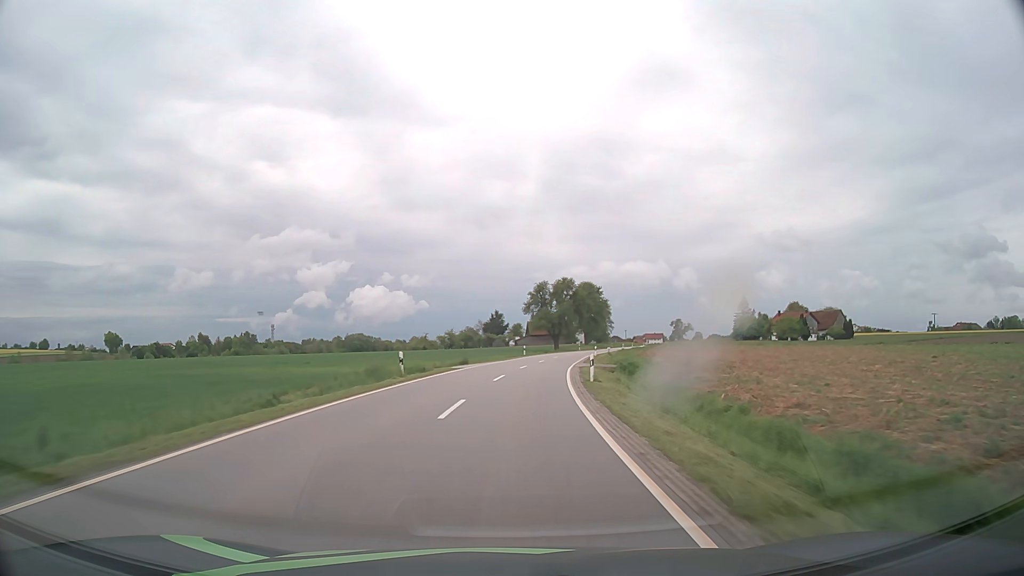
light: Day
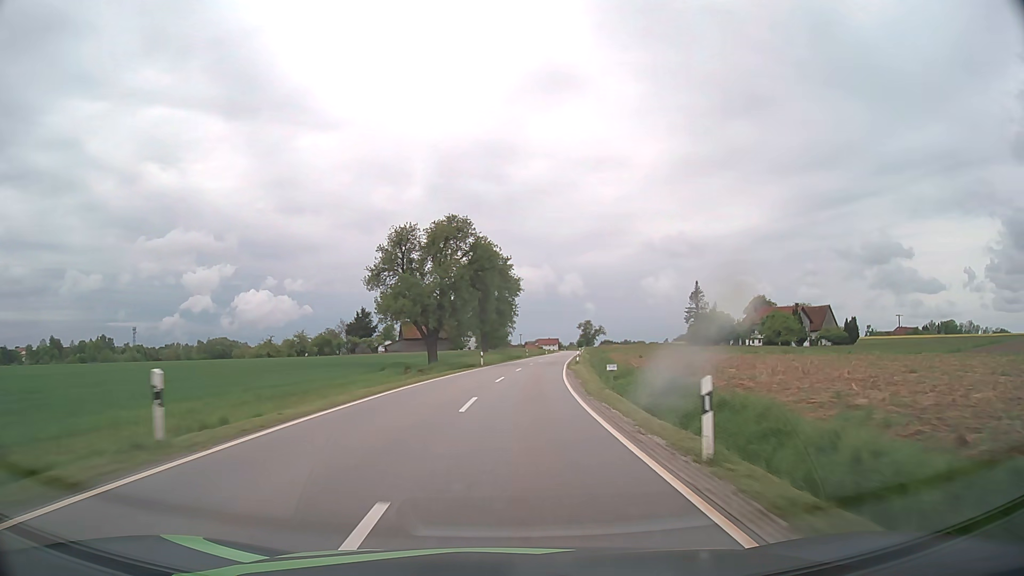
(+4.8, +58.5) m; +10°
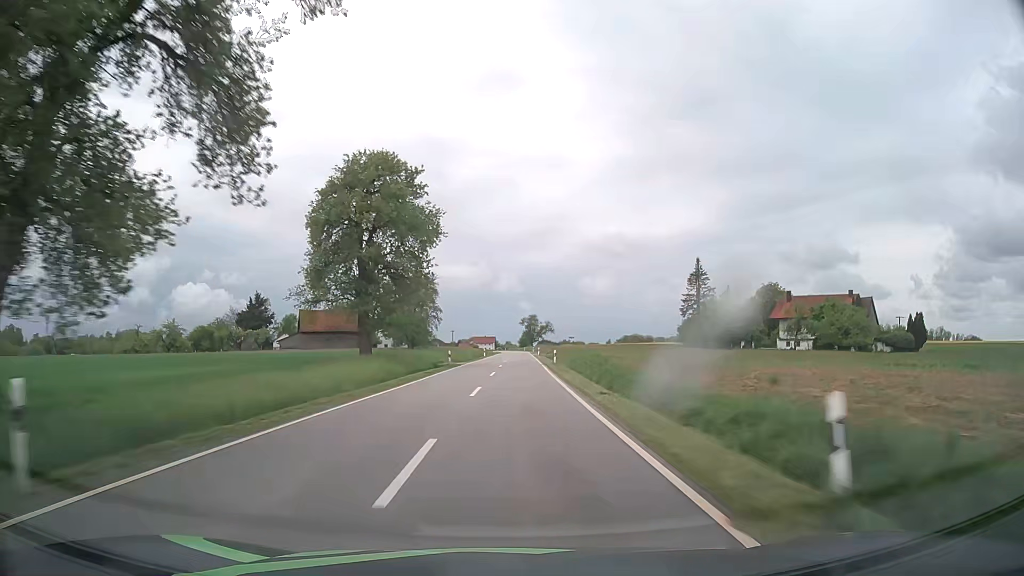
(+2.3, +44.8) m; +6°
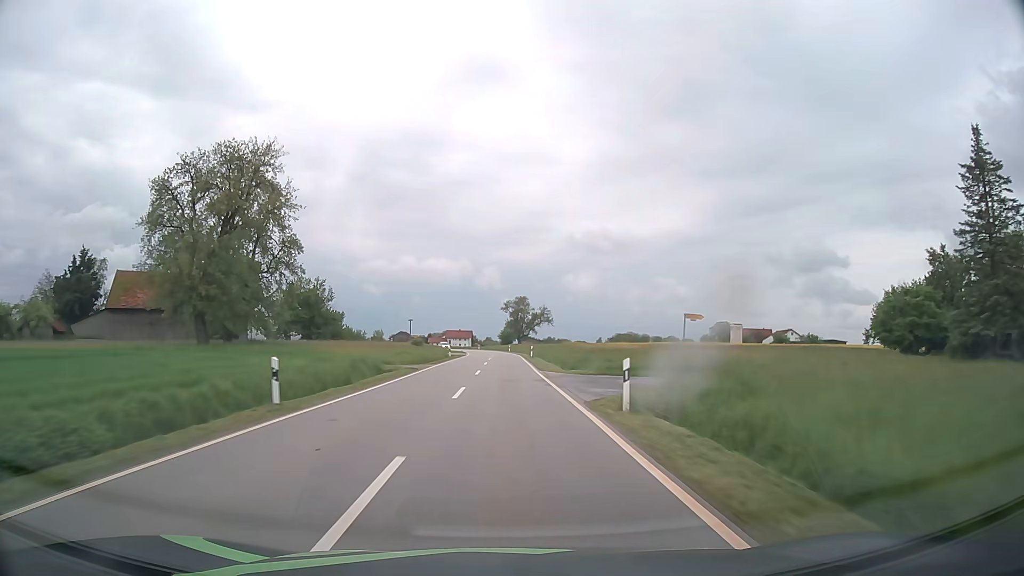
(+1.8, +74.7) m; +2°
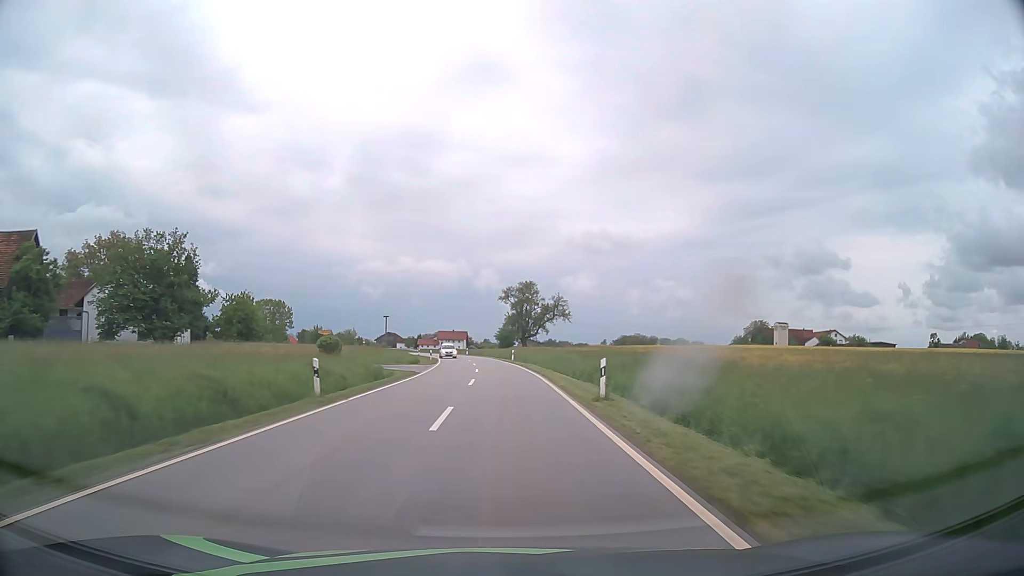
(-0.2, +41.8) m; 0°
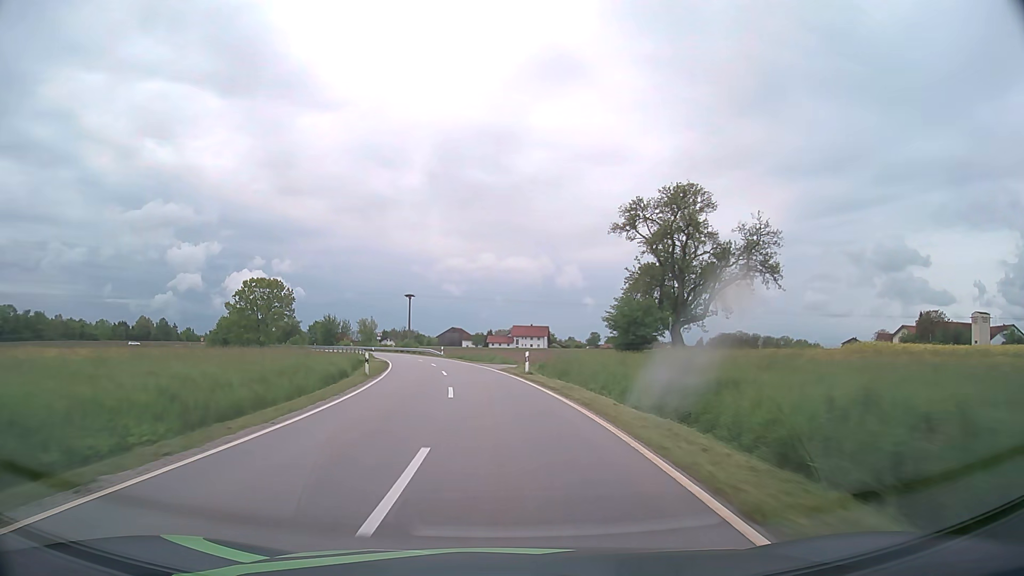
(-2.3, +66.7) m; -7°
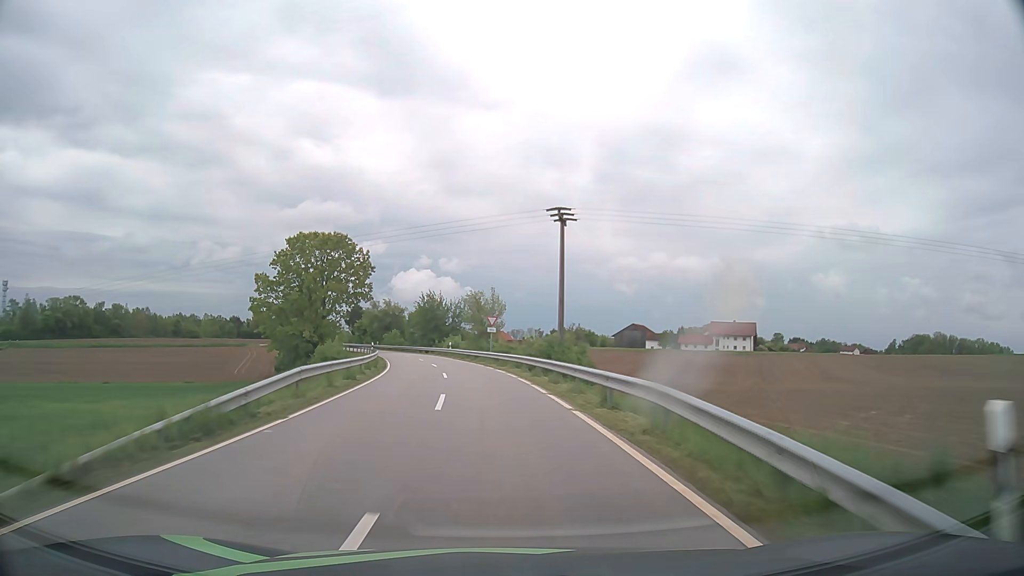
(-7.9, +64.0) m; -14°
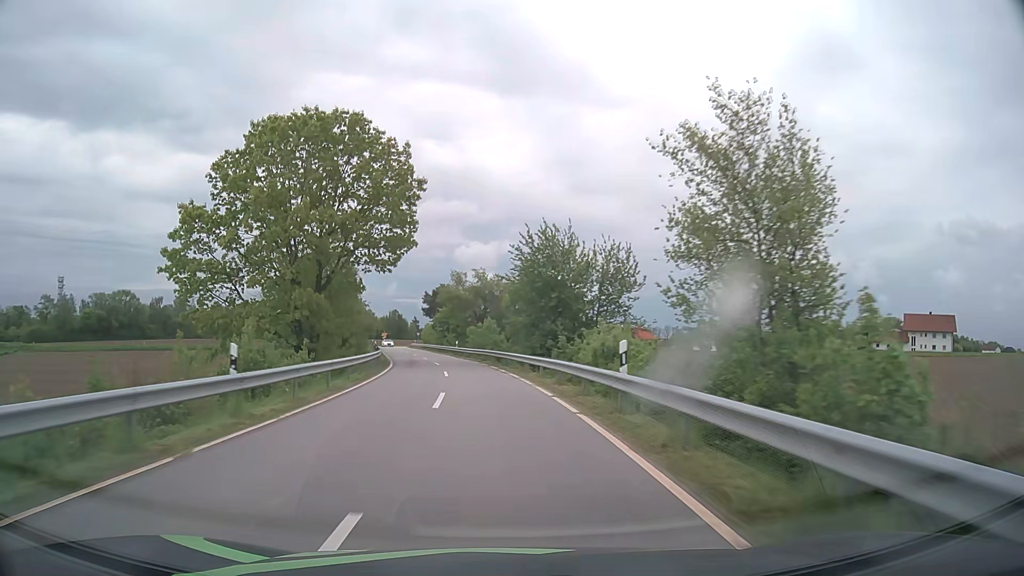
(-4.7, +48.6) m; -11°
(0, +10) (-1, +20) (-2, +30) (-3, +40) (-5, +50) (-6, +60) (-8, +69) (-10, +79) (-13, +89) (-15, +99) m
